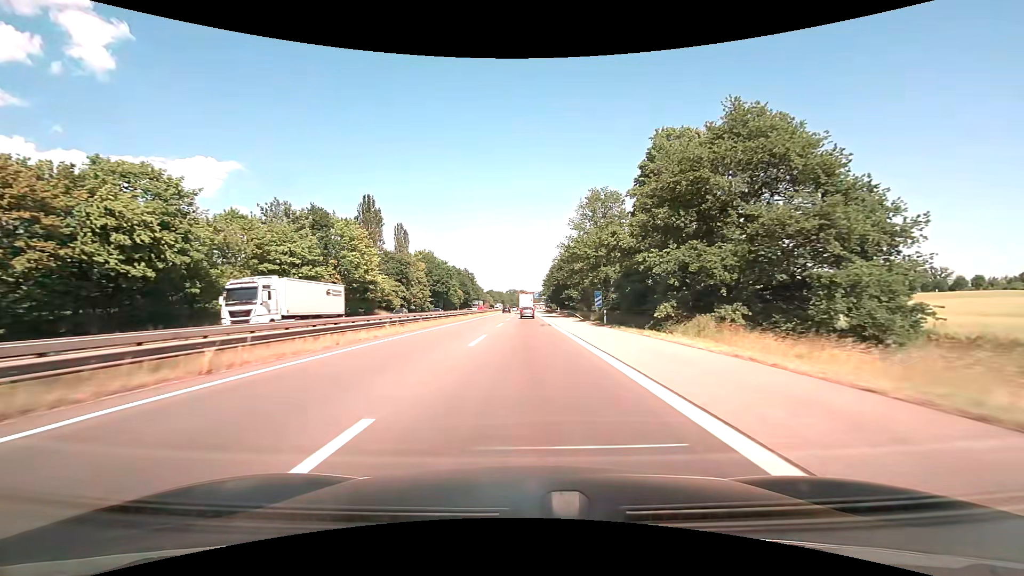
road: motorway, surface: asphalt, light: Day
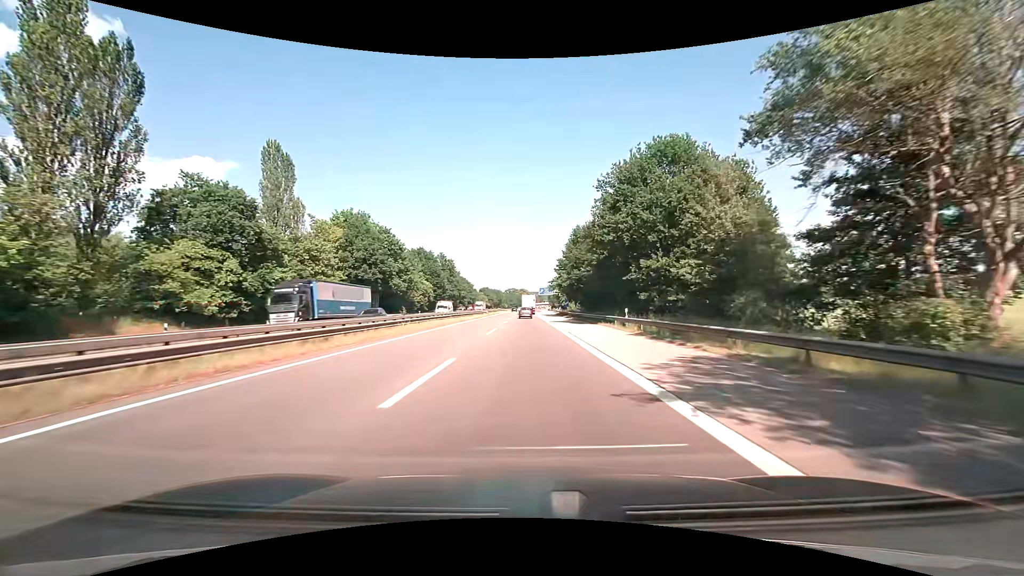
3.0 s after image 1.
(-0.2, +63.7) m; 0°
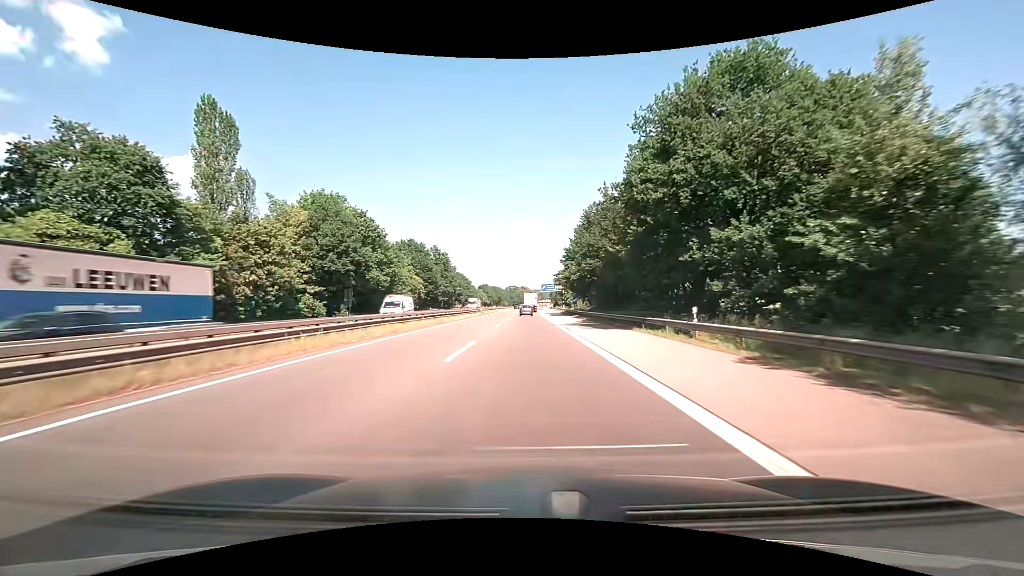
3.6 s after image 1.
(0.0, +12.7) m; 0°
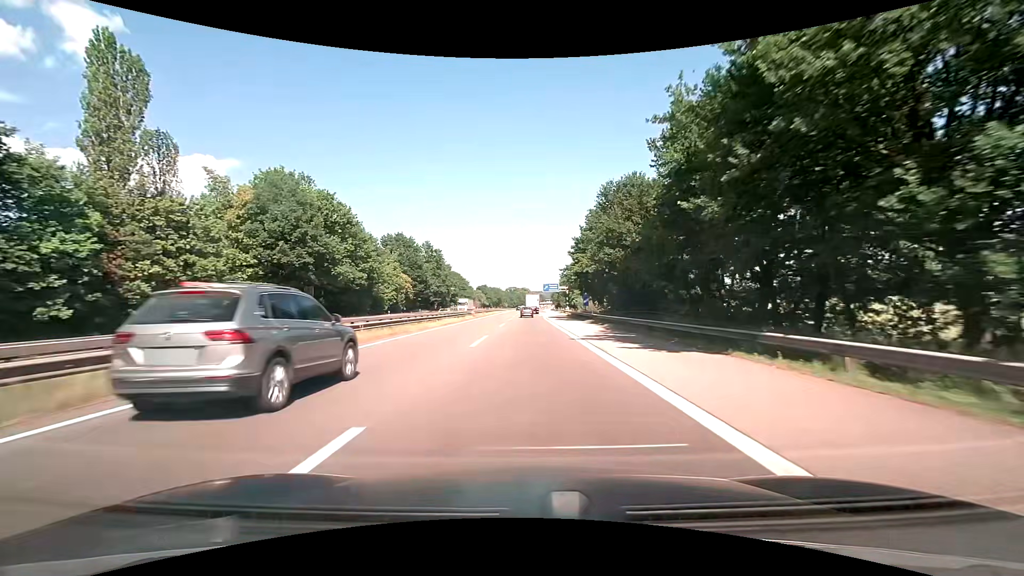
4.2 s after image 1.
(+0.1, +12.6) m; 0°
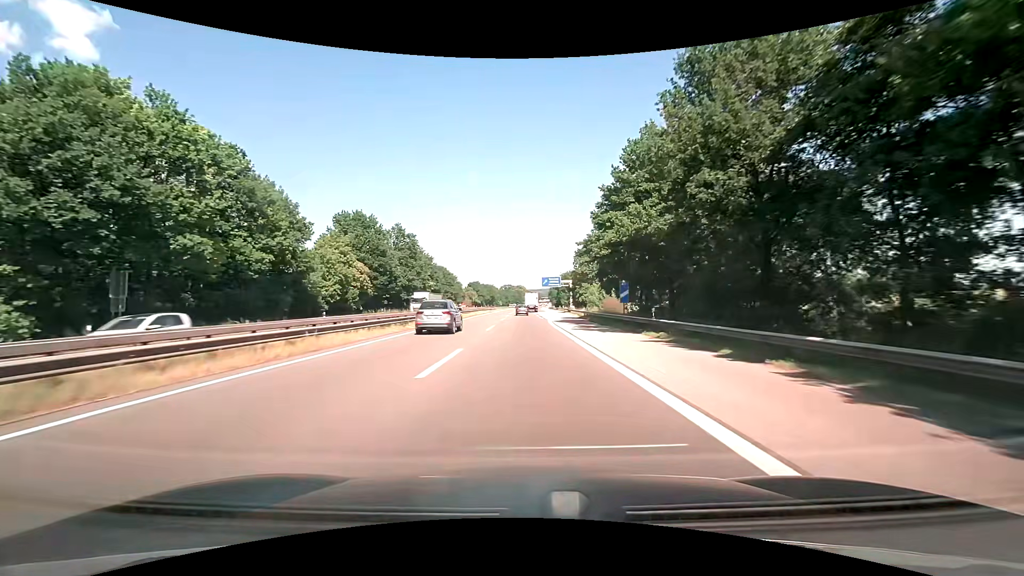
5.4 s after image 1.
(+0.1, +25.3) m; 0°
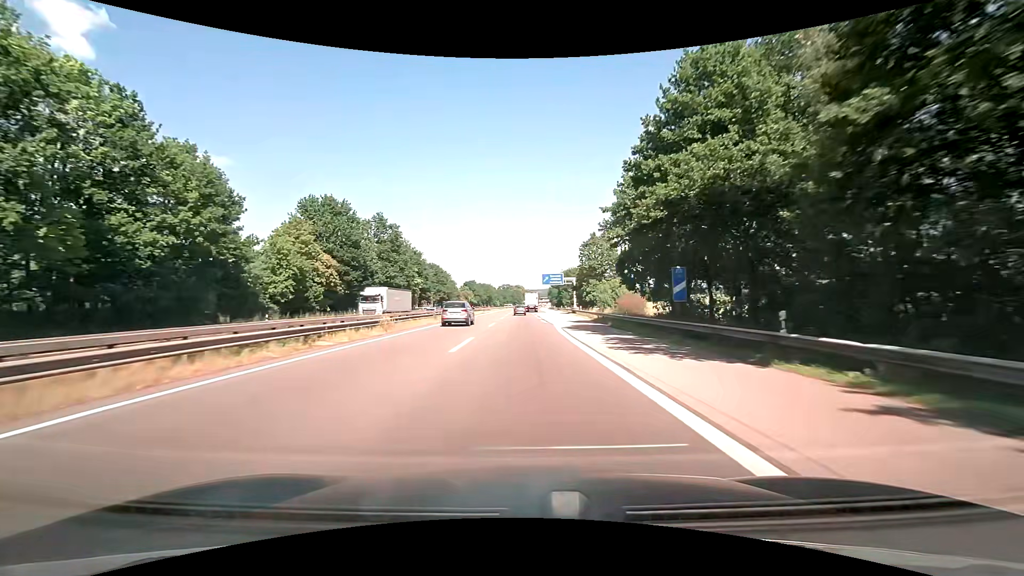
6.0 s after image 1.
(0.0, +12.6) m; +1°
